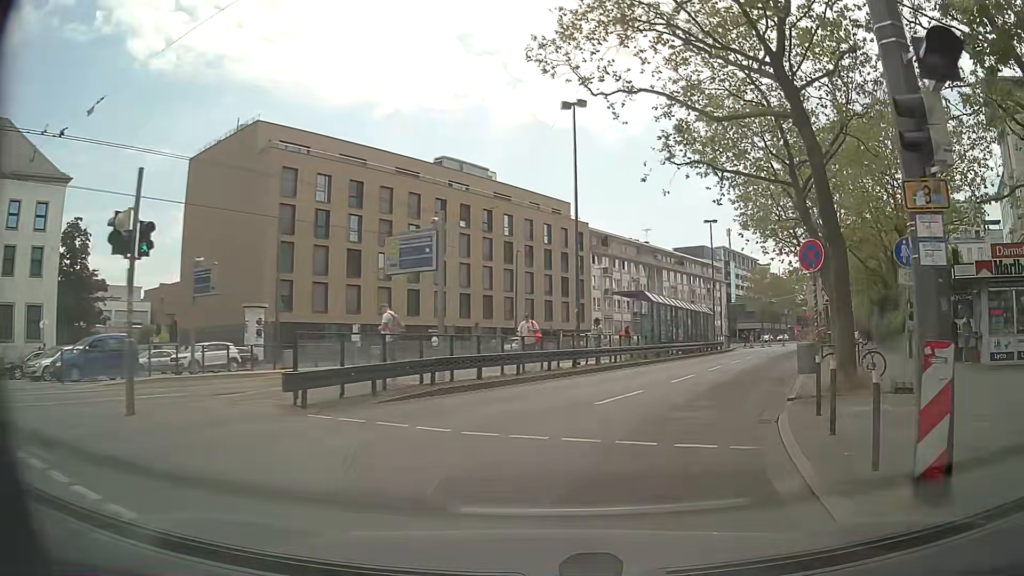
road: primary_link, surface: asphalt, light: Day
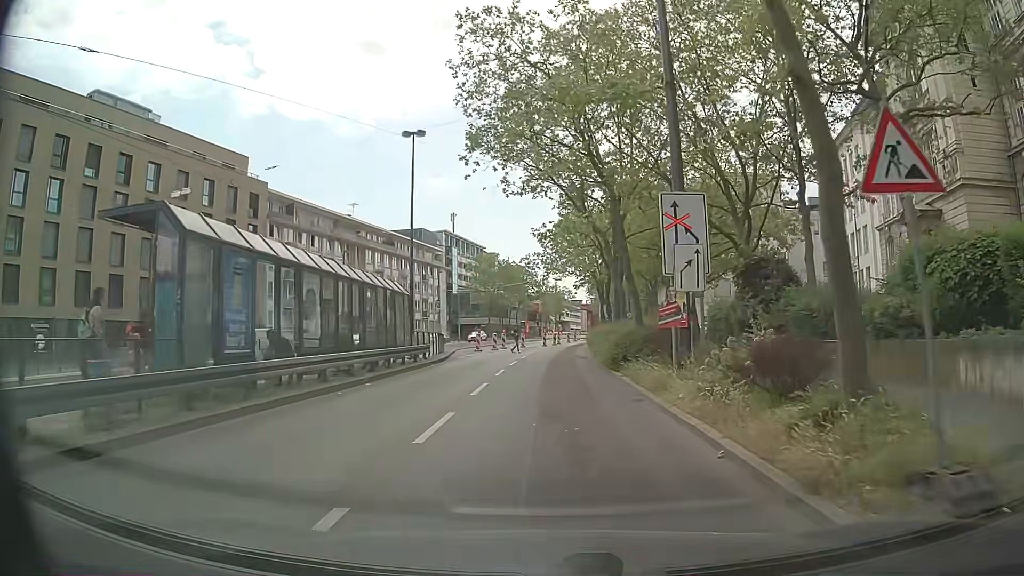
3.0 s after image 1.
(+5.8, +21.3) m; +22°
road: primary
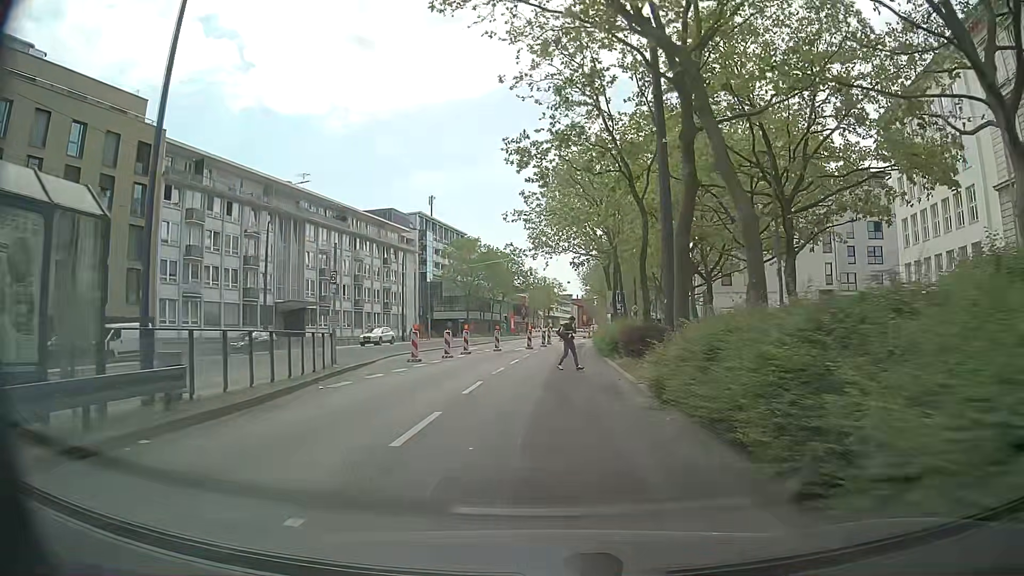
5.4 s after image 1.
(+0.6, +18.4) m; +2°
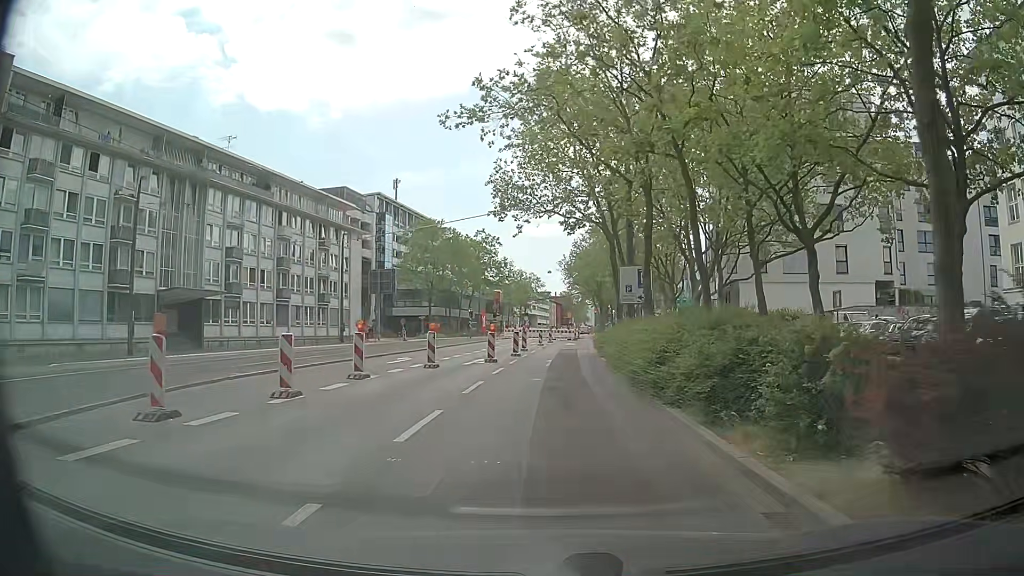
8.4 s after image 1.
(+0.3, +17.4) m; +2°
(0, +10) (+1, +20) (+1, +30) (+2, +40) (+3, +50) (+4, +60) (+6, +70) (+7, +80) (+7, +90) (+7, +100) m
